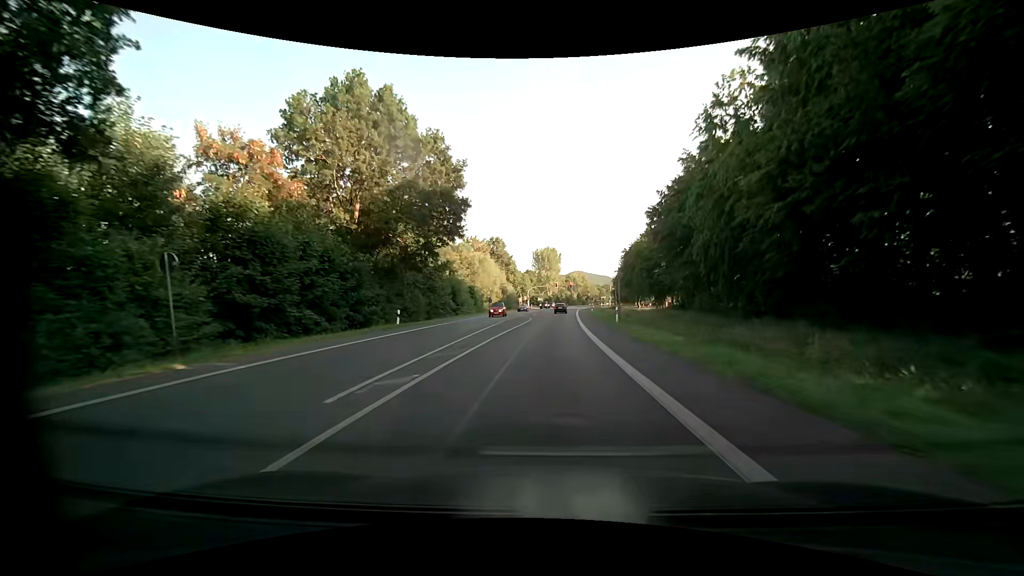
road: primary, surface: asphalt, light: Day
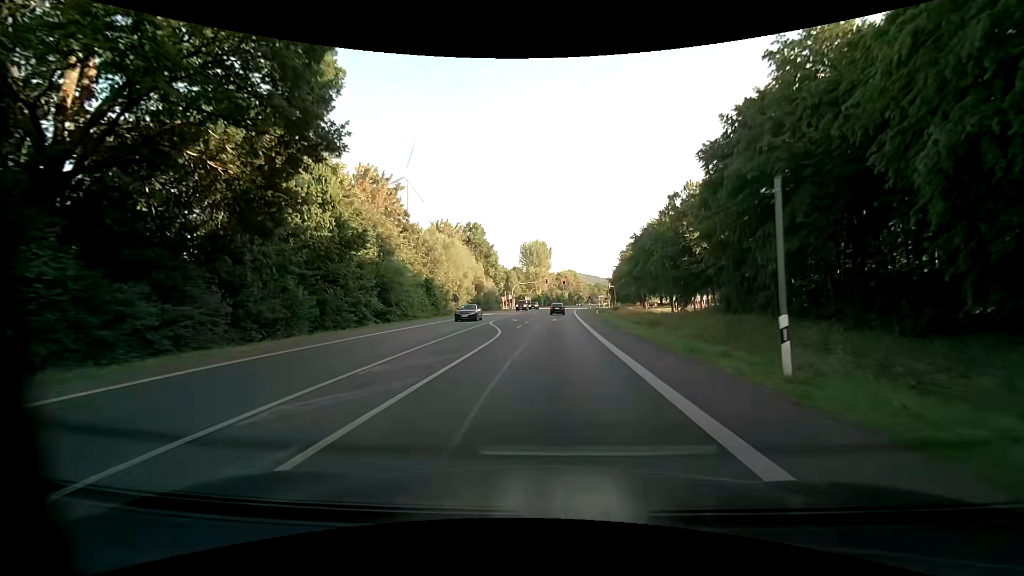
(+0.1, +22.4) m; +1°
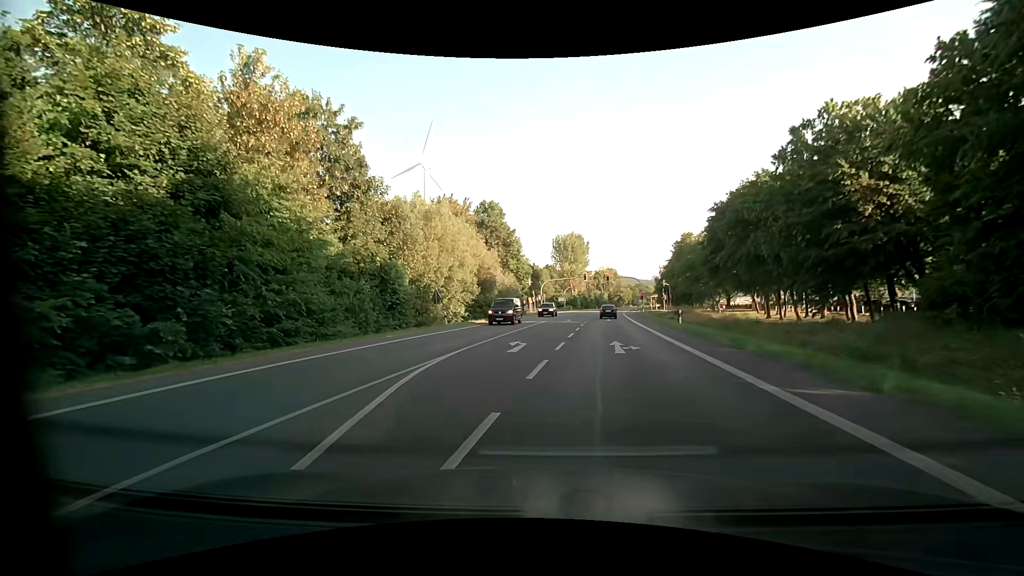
(-0.2, +24.0) m; -4°
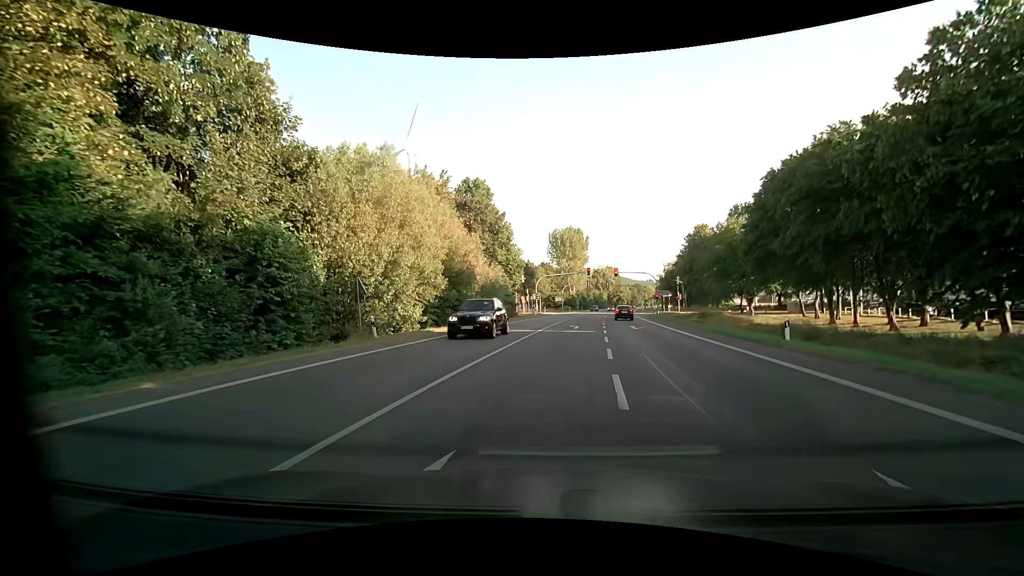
(-0.1, +14.3) m; 0°
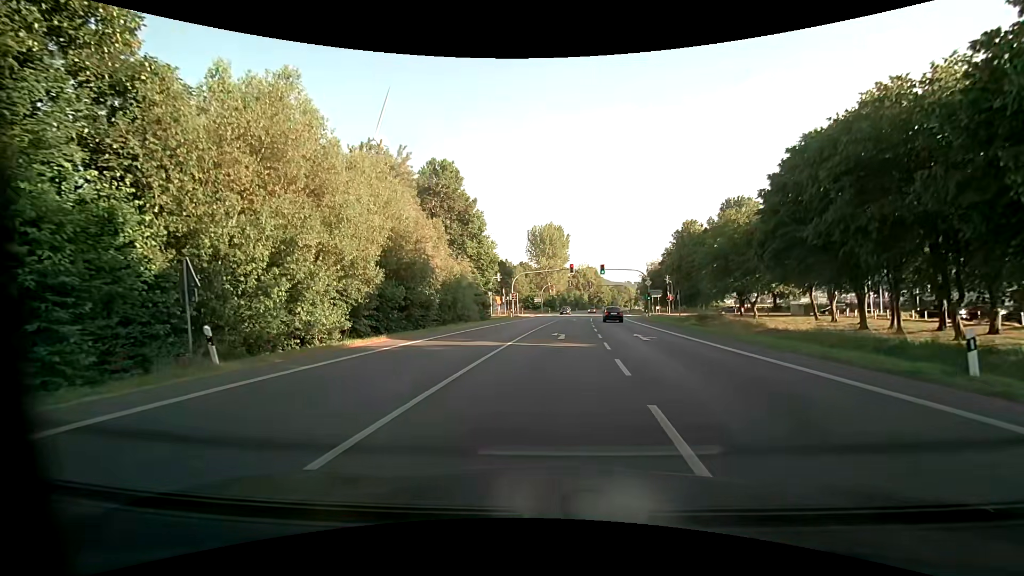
(+0.3, +8.9) m; +3°
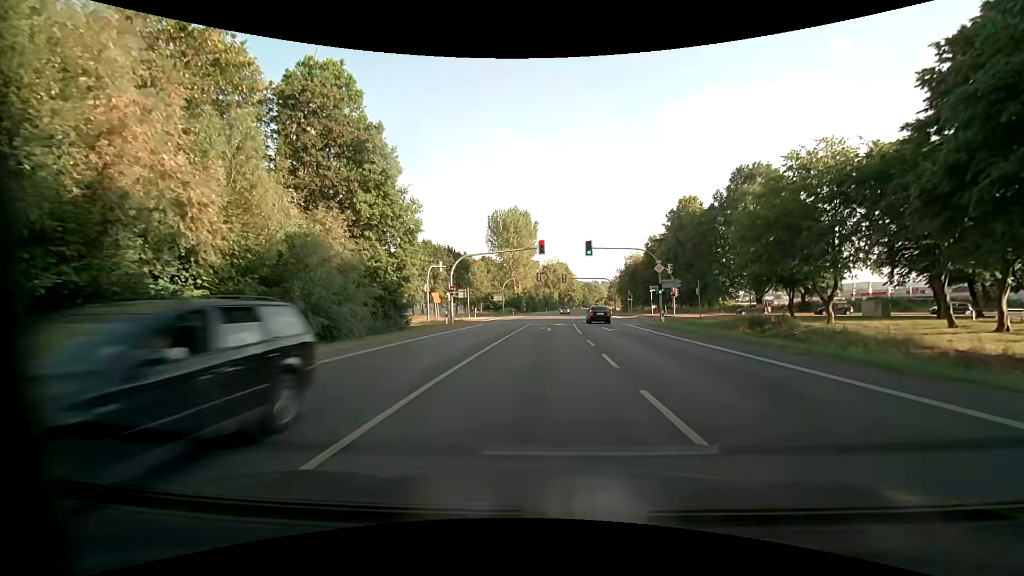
(+0.9, +23.2) m; +4°
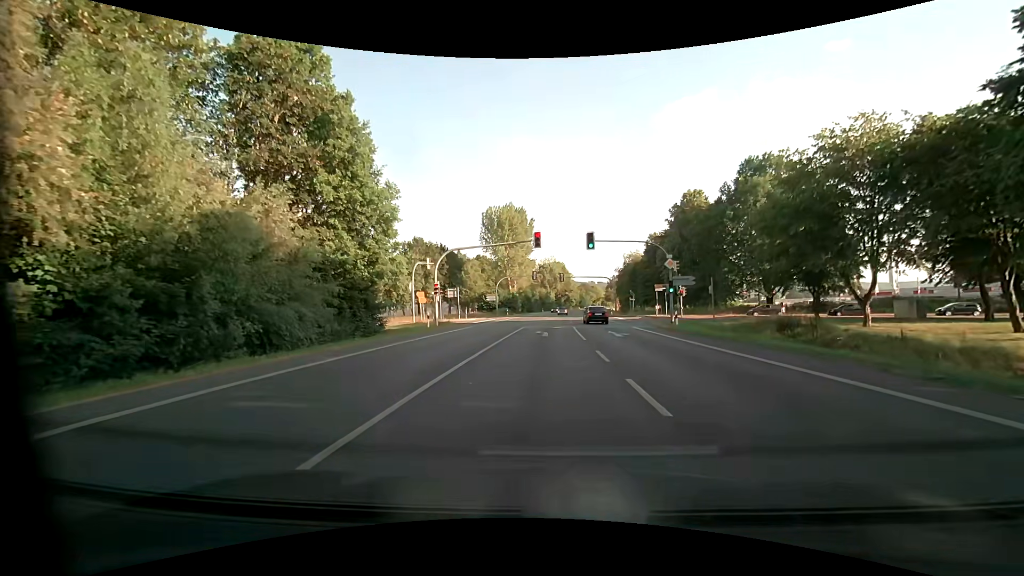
(0.0, +4.8) m; 0°
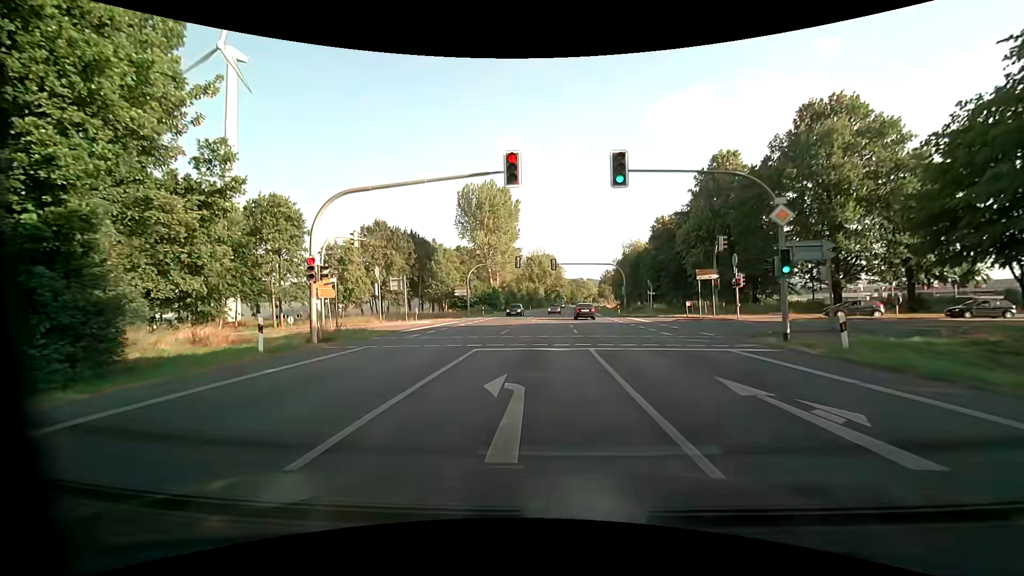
(+0.3, +18.6) m; +2°
(0, +10) (0, +20) (0, +30) (-1, +40) (-7, +48) (-17, +49) (-27, +49) (-37, +48) (-47, +48) (-57, +48) m
